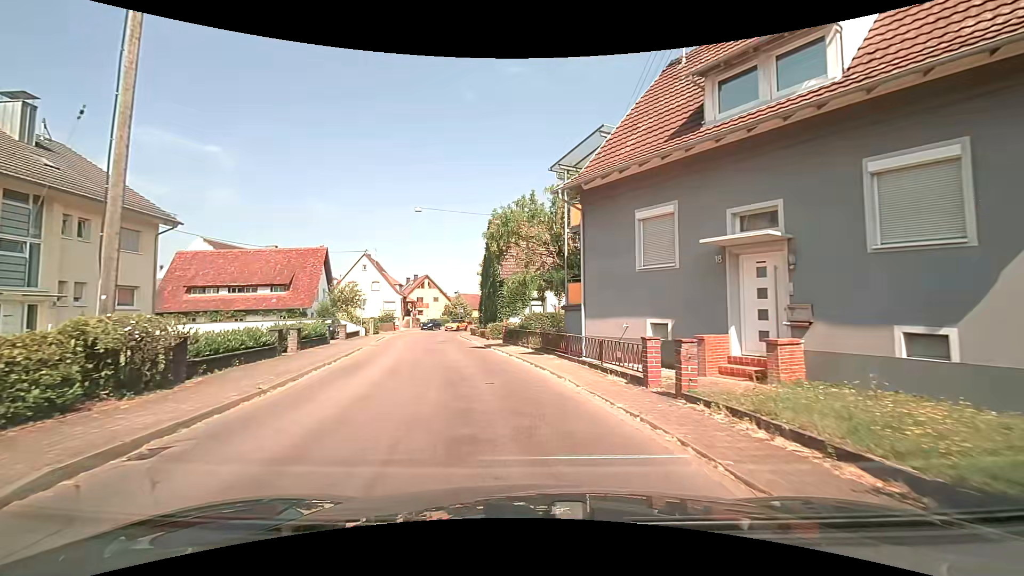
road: secondary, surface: asphalt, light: Day
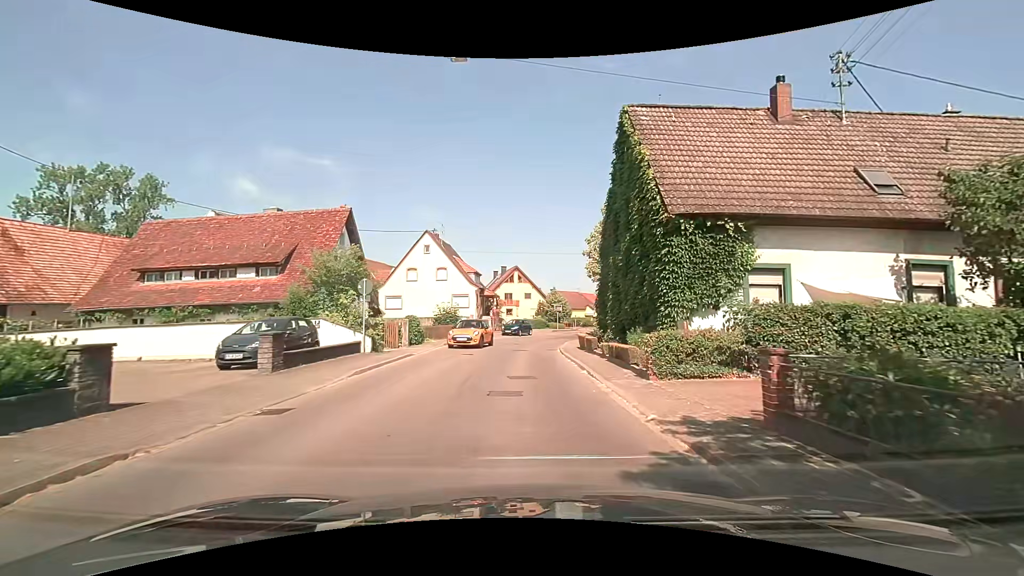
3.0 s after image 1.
(-2.5, +20.2) m; -12°
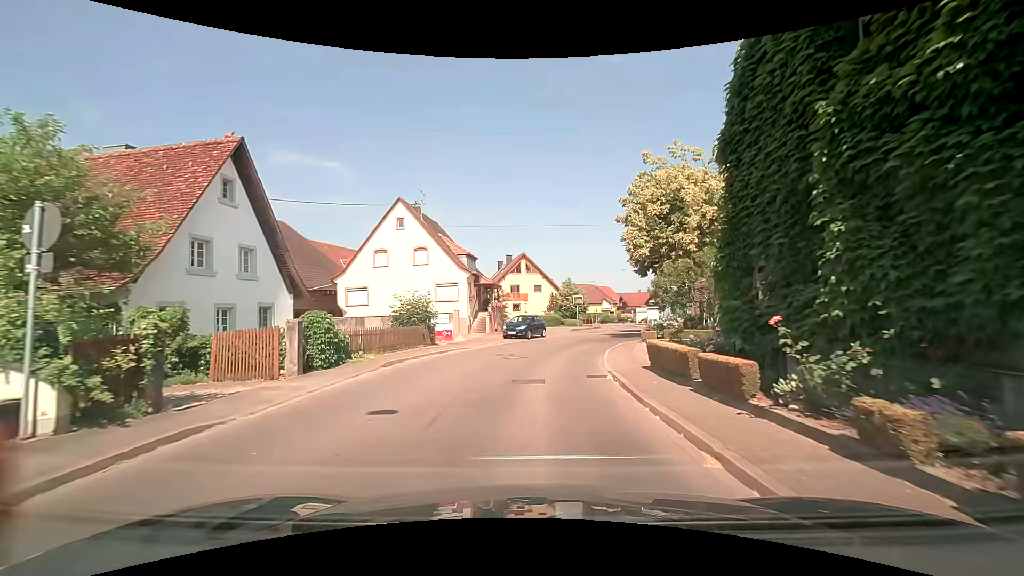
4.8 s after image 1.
(+0.2, +13.0) m; +1°
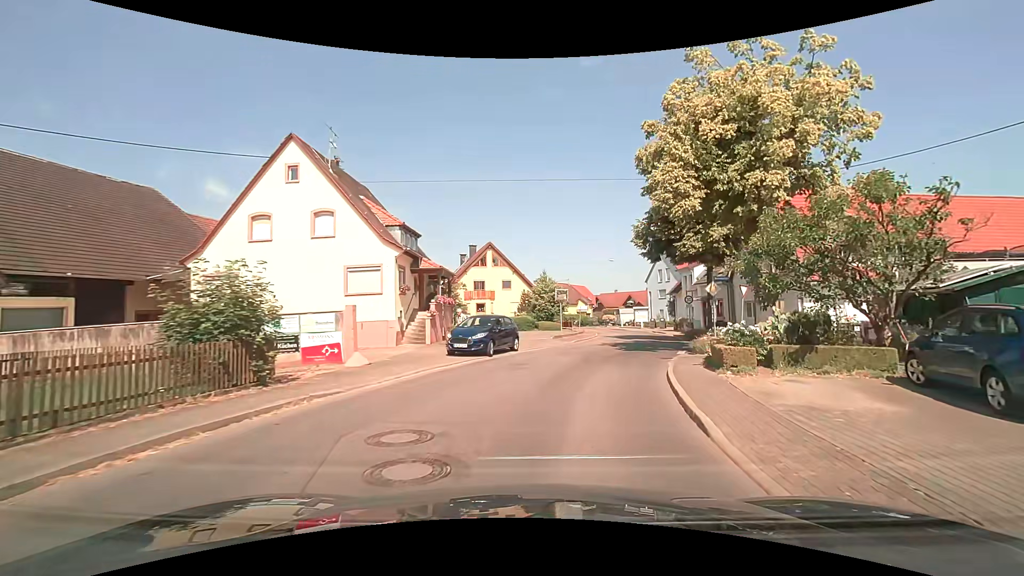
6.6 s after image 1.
(-0.3, +12.4) m; +3°
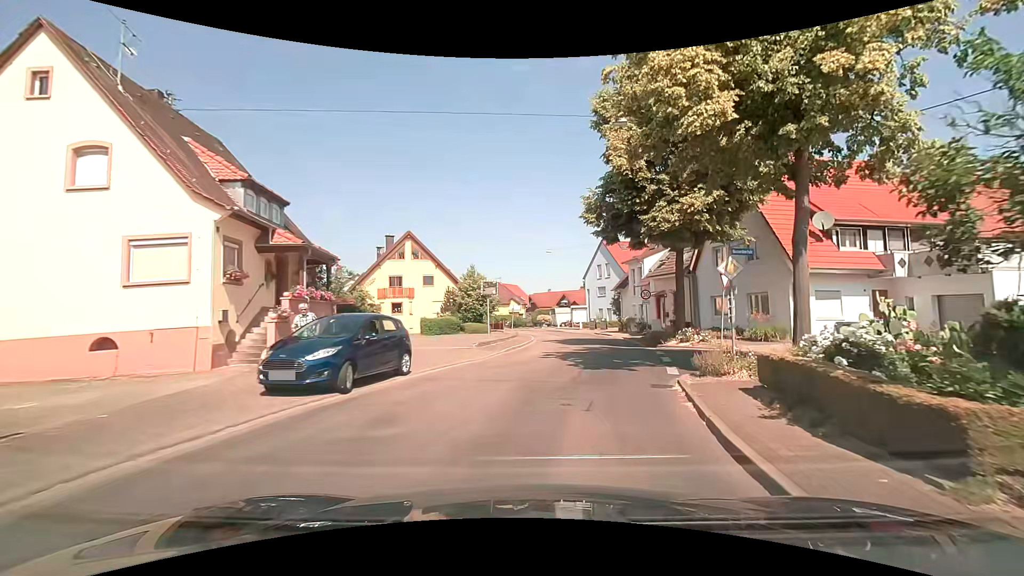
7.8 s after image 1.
(+0.5, +8.0) m; +7°
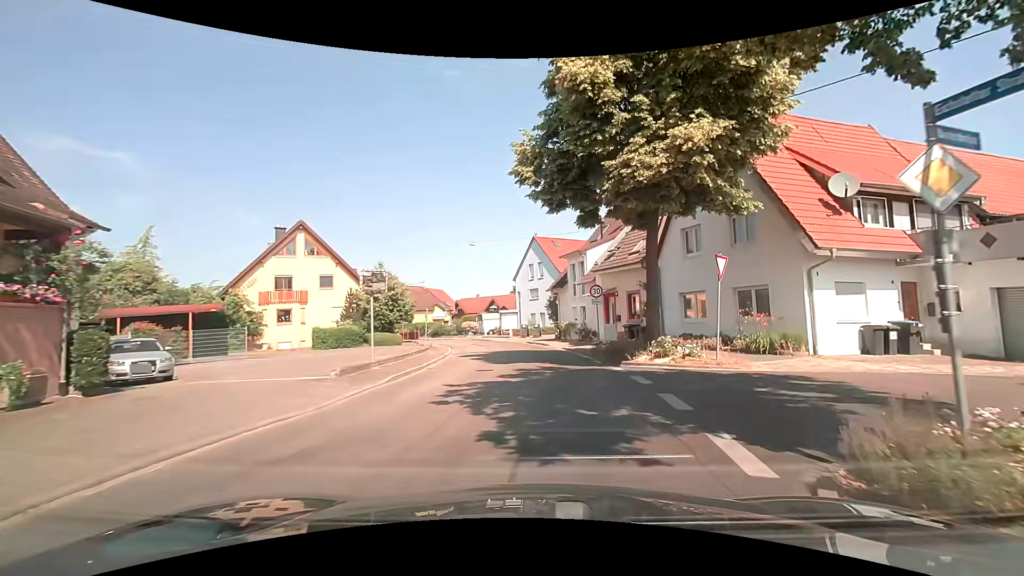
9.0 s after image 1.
(+0.6, +7.9) m; +8°
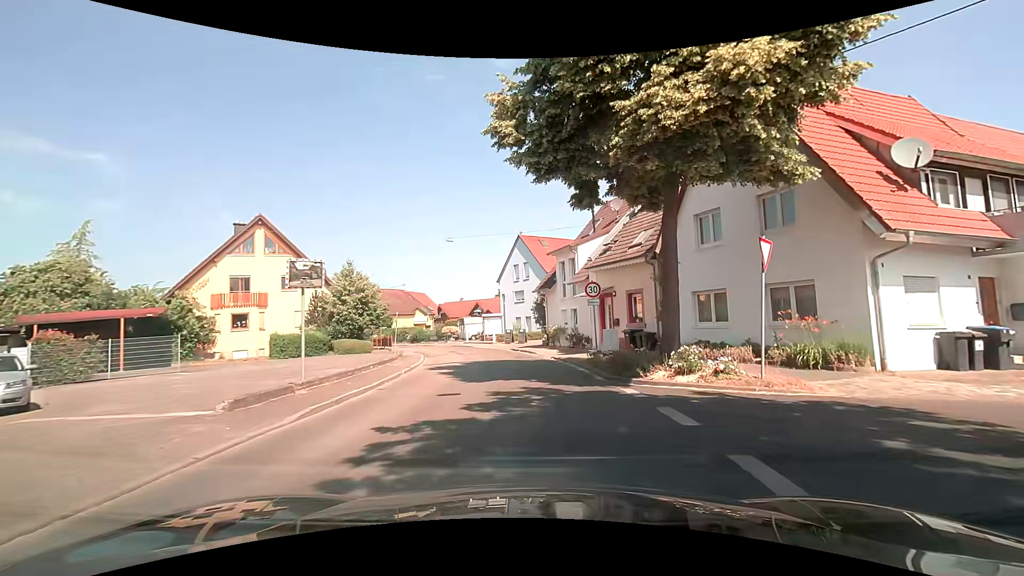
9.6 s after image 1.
(0.0, +3.8) m; +1°
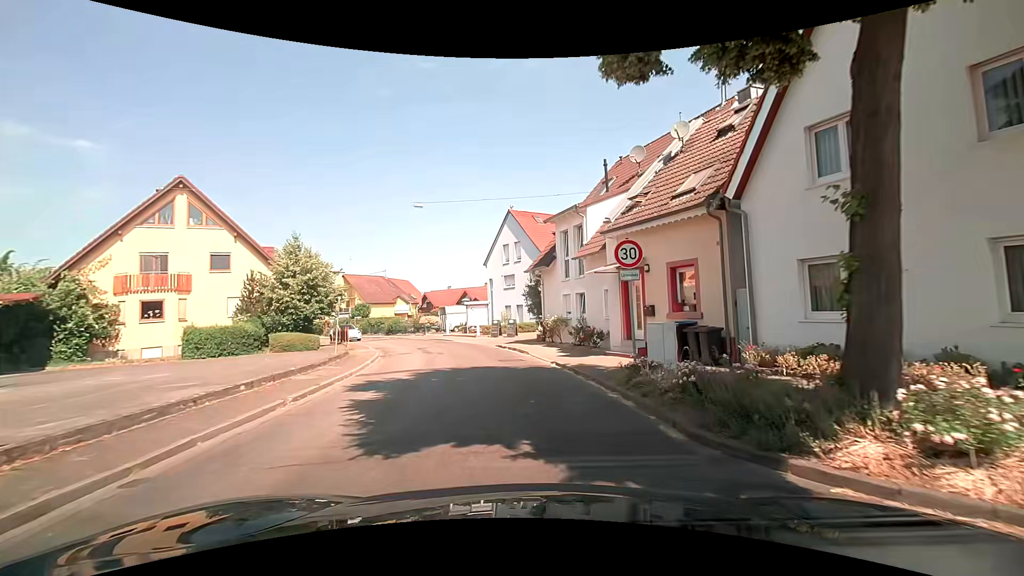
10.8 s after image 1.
(+0.1, +7.6) m; +2°
(0, +10) (-2, +20) (-4, +30) (-9, +39) (-14, +47) (-20, +55) (-26, +63) (-33, +71) (-39, +78) (-46, +85) m
